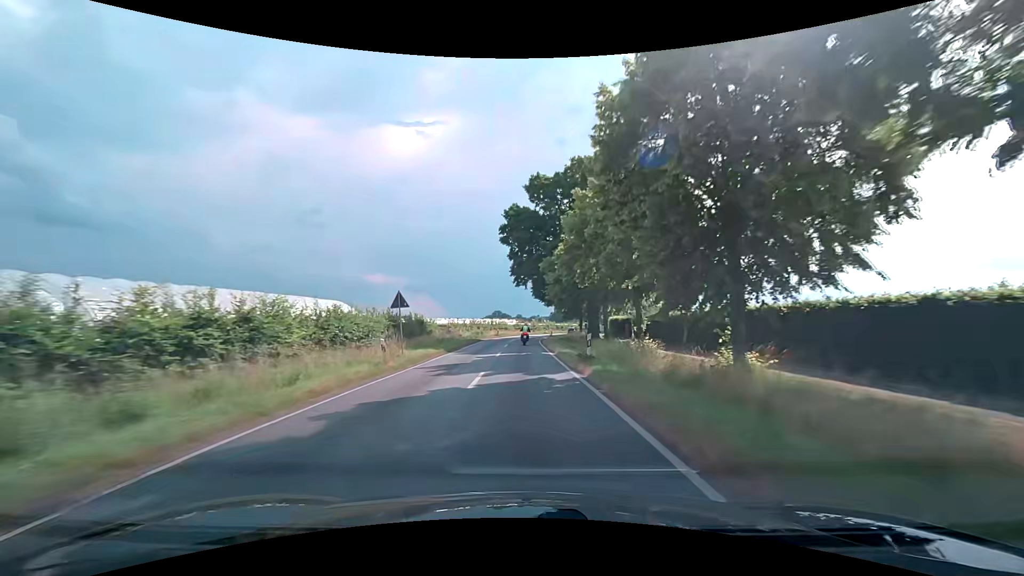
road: secondary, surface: asphalt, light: Day
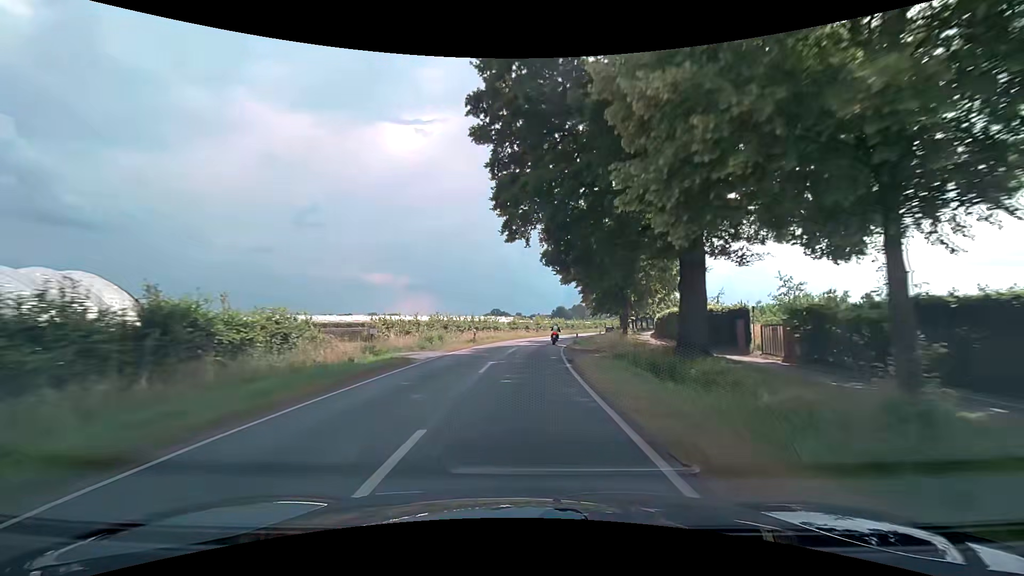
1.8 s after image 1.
(0.0, +32.2) m; 0°
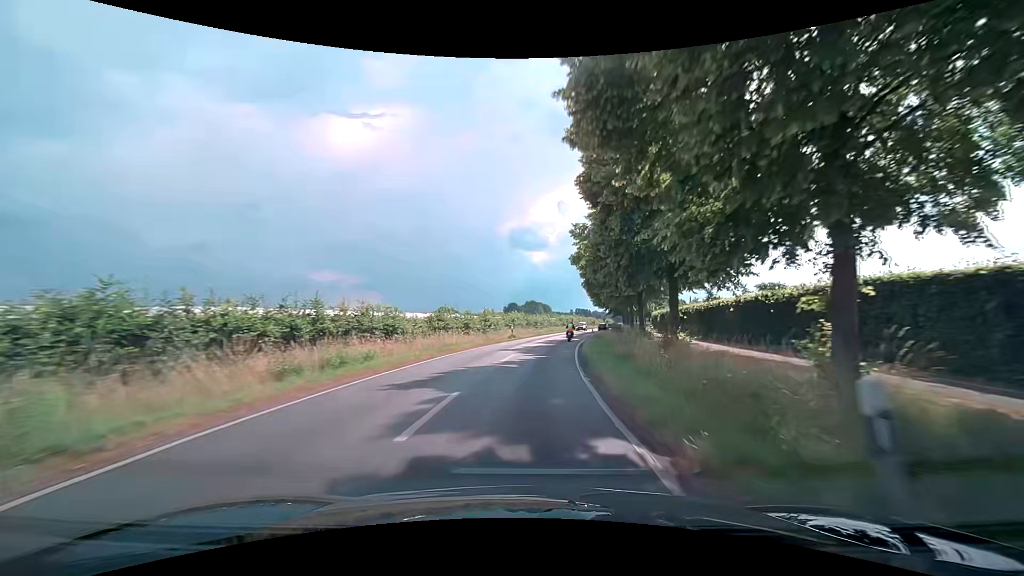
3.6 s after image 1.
(+0.8, +32.2) m; +5°
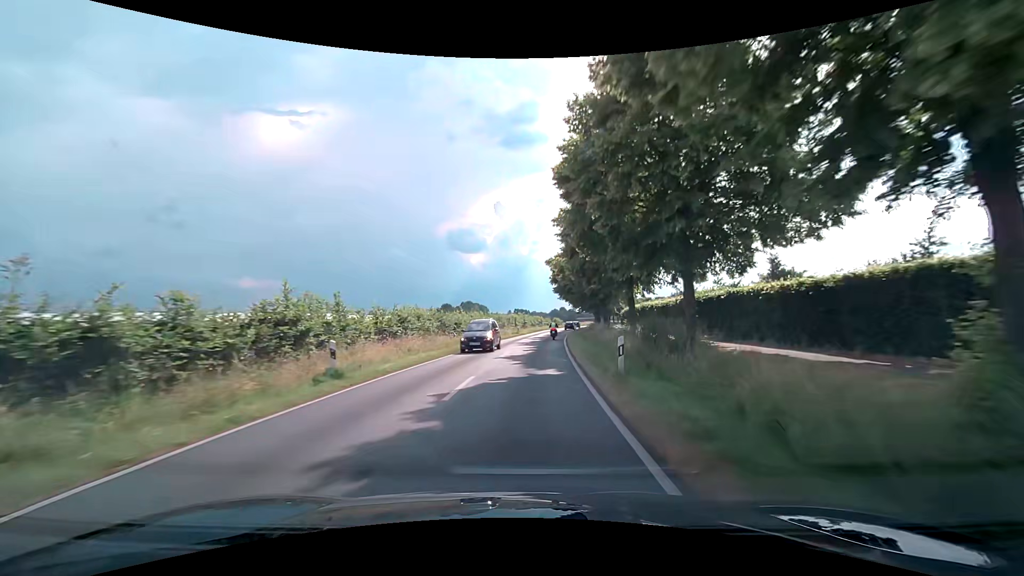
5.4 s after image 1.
(+2.3, +32.1) m; +8°
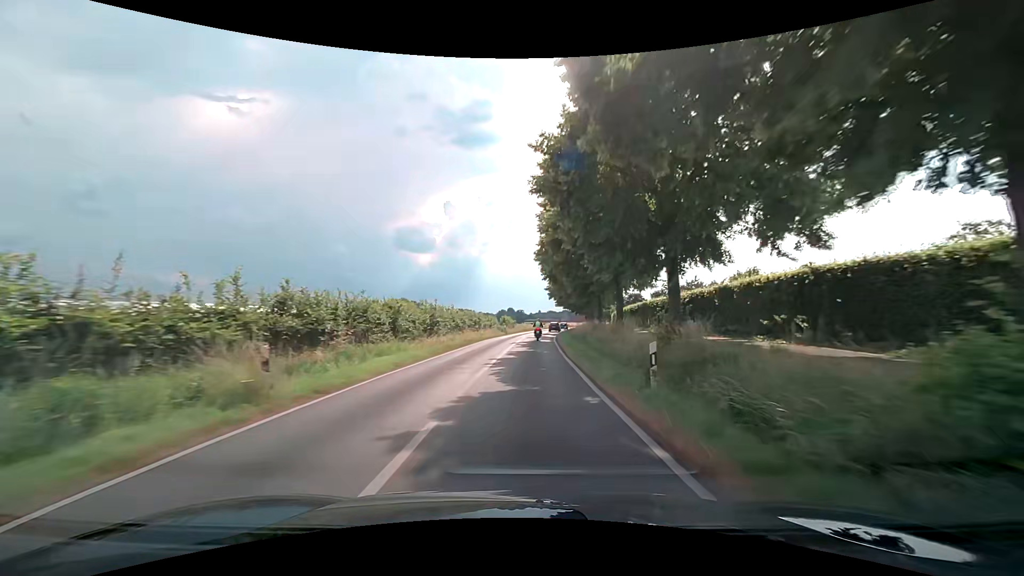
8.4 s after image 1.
(+2.9, +53.3) m; +6°
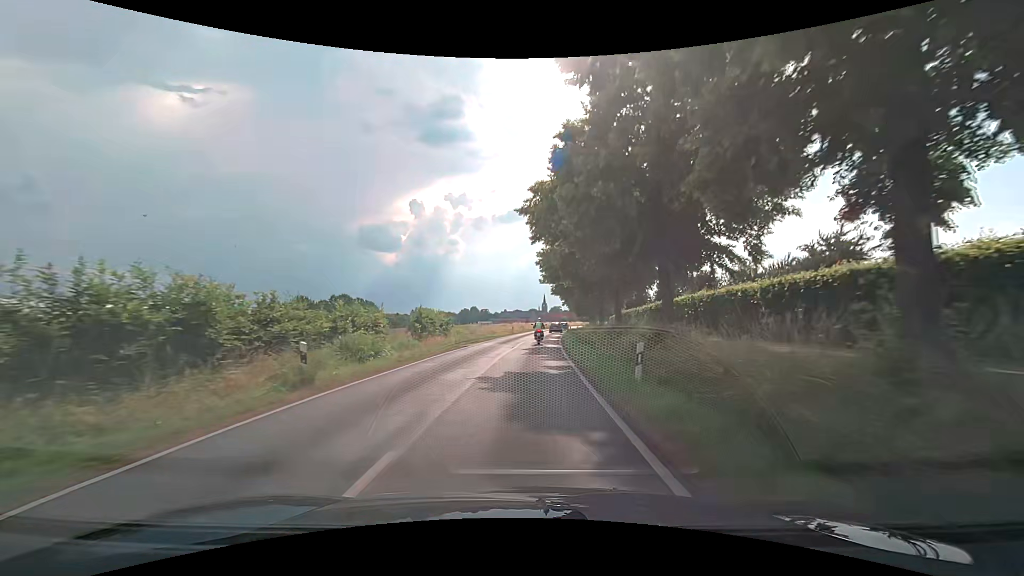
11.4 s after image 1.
(+1.9, +48.8) m; +5°
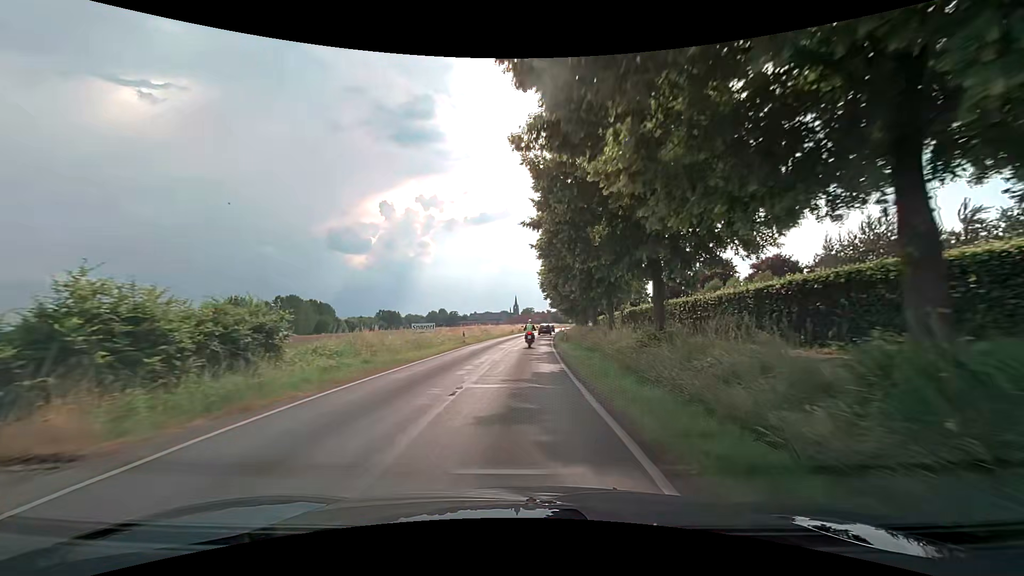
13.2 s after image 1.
(+0.4, +26.7) m; +2°
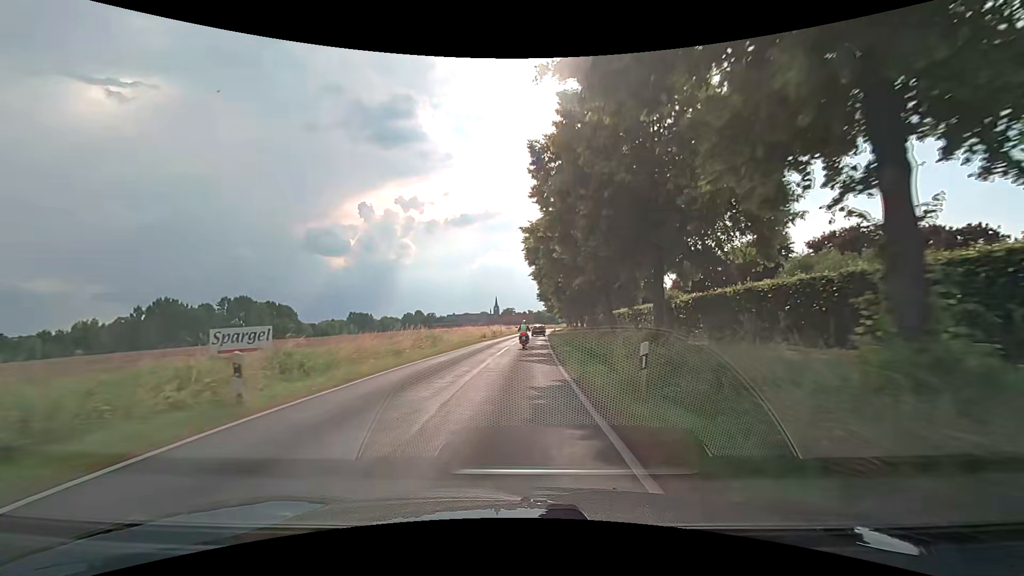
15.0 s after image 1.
(+0.8, +26.0) m; +2°
(0, +10) (0, +20) (+1, +30) (+1, +40) (+1, +50) (+2, +60) (+3, +70) (+3, +80) (+4, +90) (+5, +100) m
